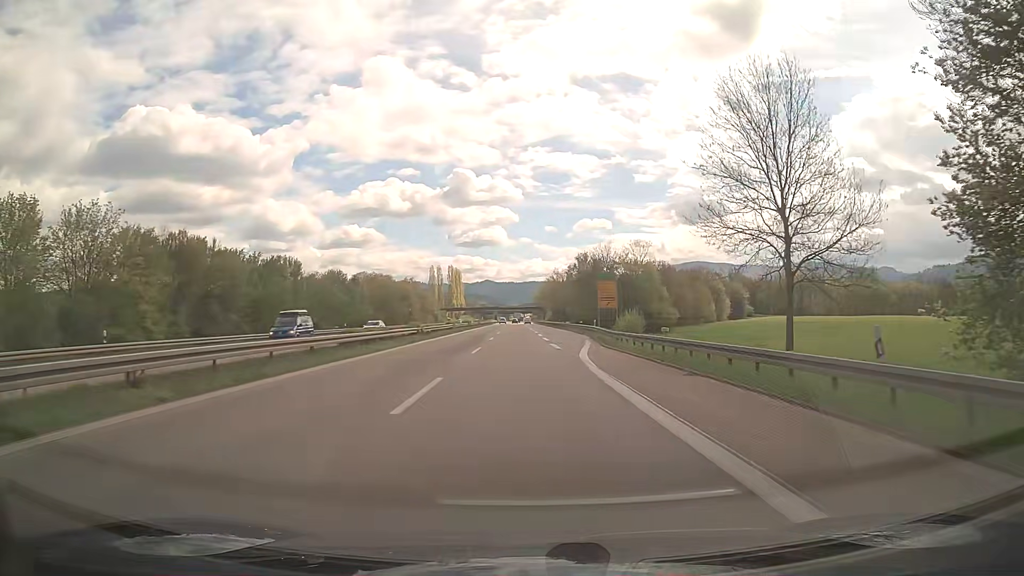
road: trunk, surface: asphalt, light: Day
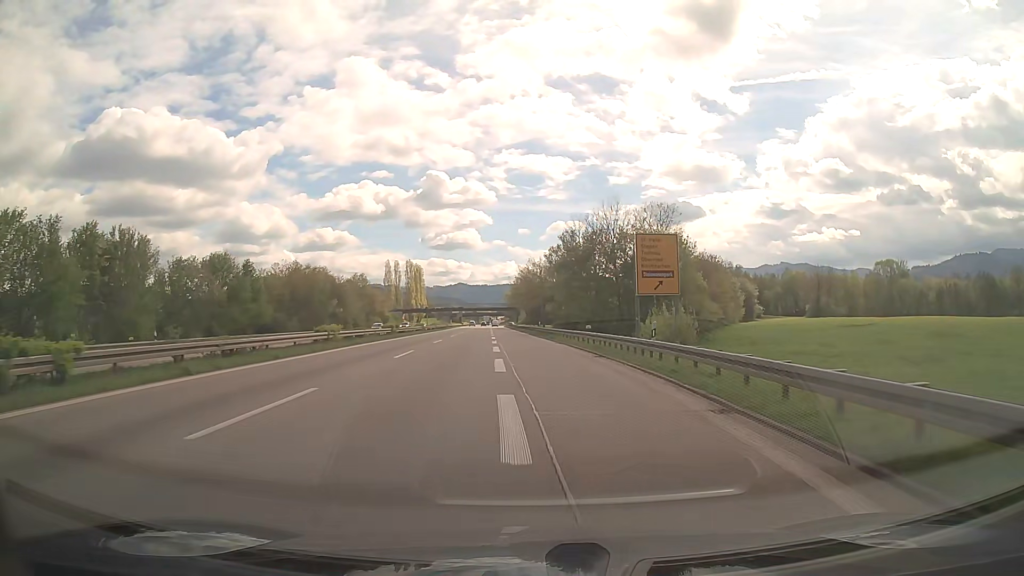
(+1.2, +37.1) m; +3°
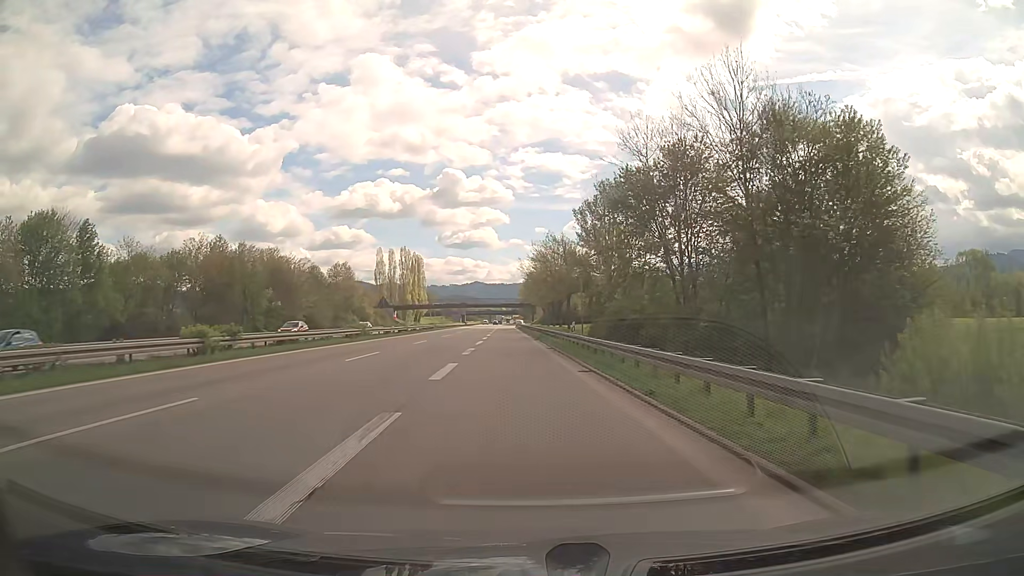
(-0.3, +37.1) m; -1°
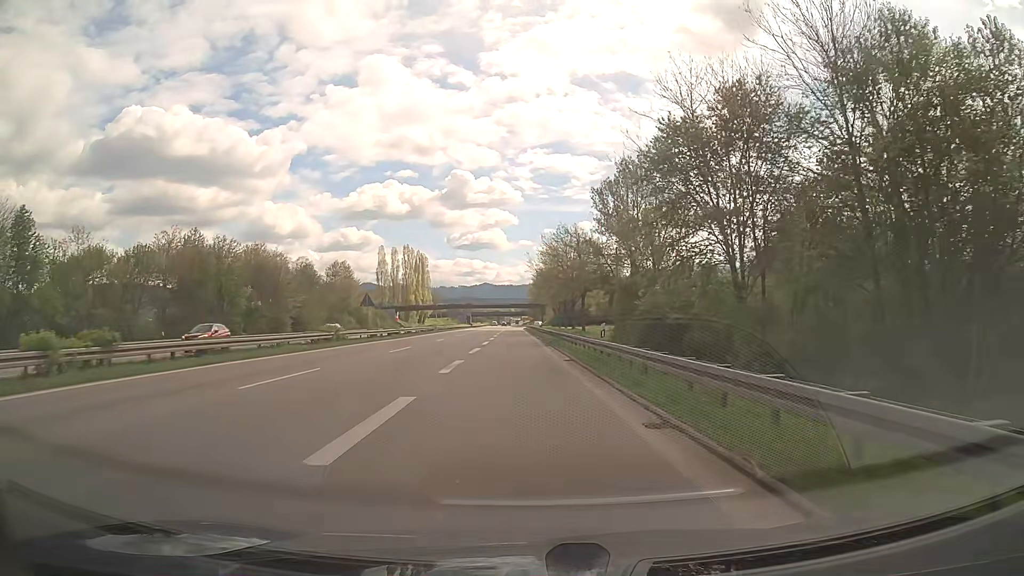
(-0.1, +9.3) m; -1°
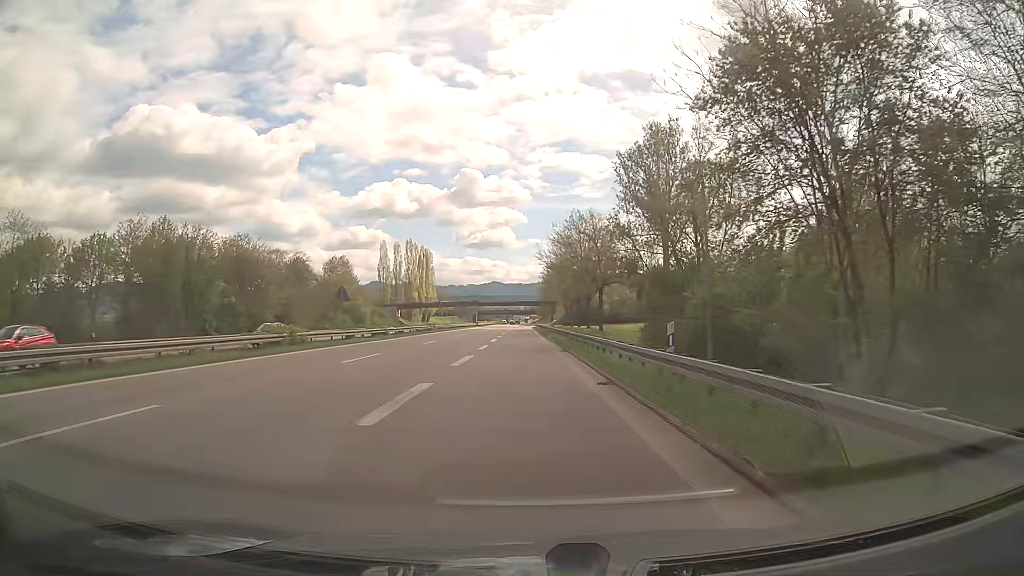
(-0.1, +9.4) m; -1°
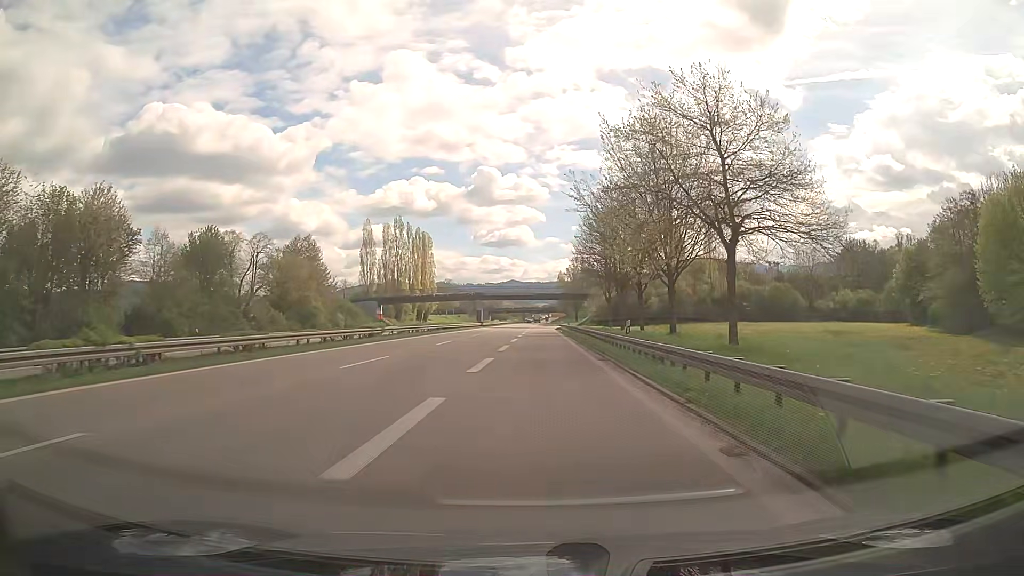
(-0.6, +37.6) m; -1°
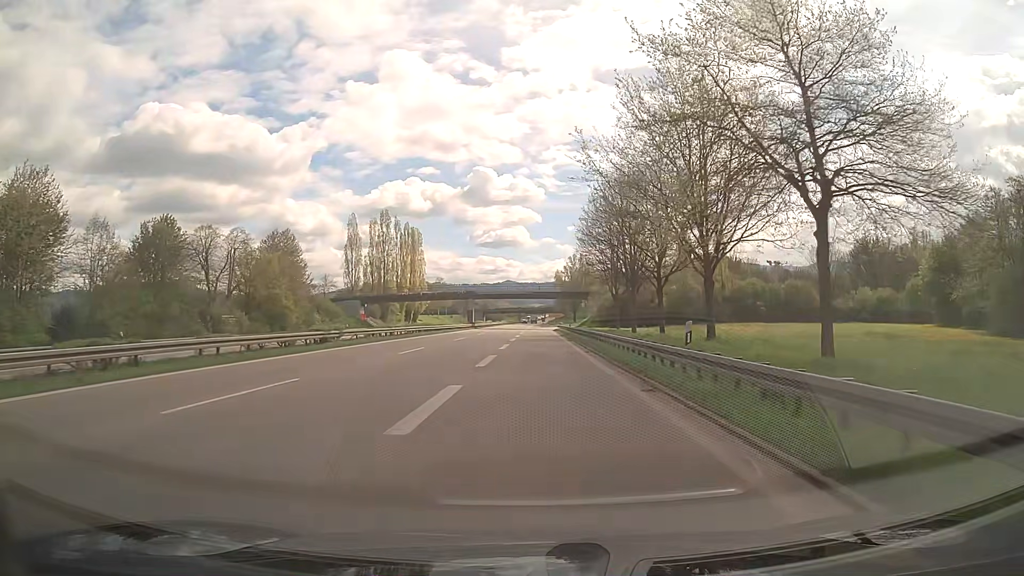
(0.0, +9.3) m; 0°
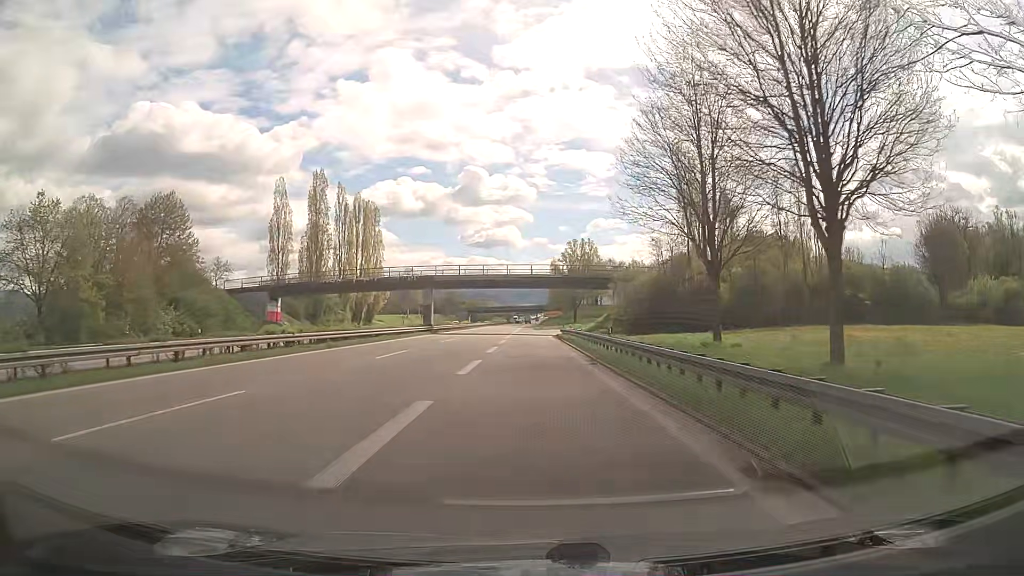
(+0.6, +37.2) m; +1°
(0, +10) (0, +20) (0, +30) (0, +40) (0, +50) (0, +60) (+1, +70) (+2, +80) (+3, +90) (+6, +99) m
